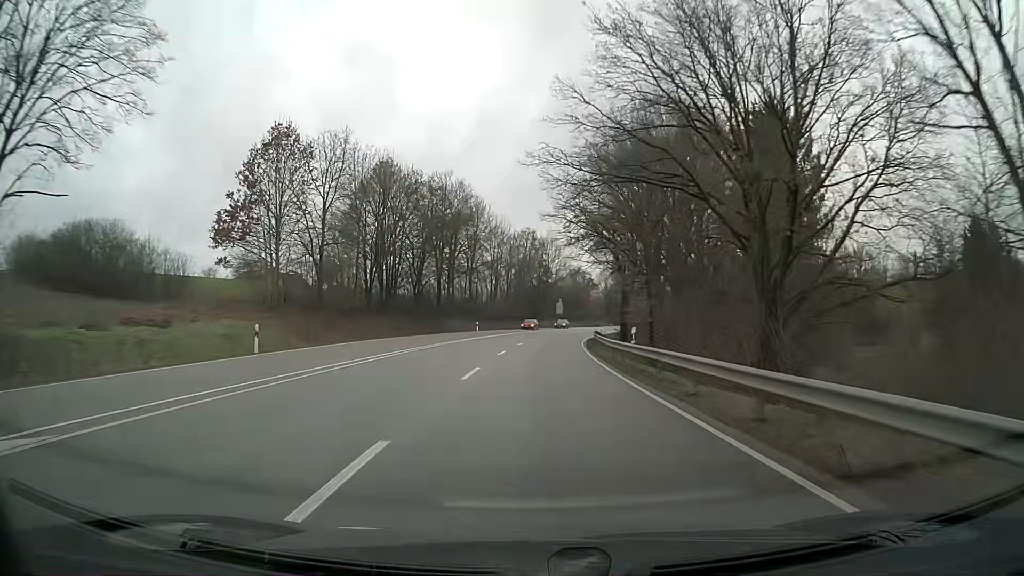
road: primary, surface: asphalt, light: Day
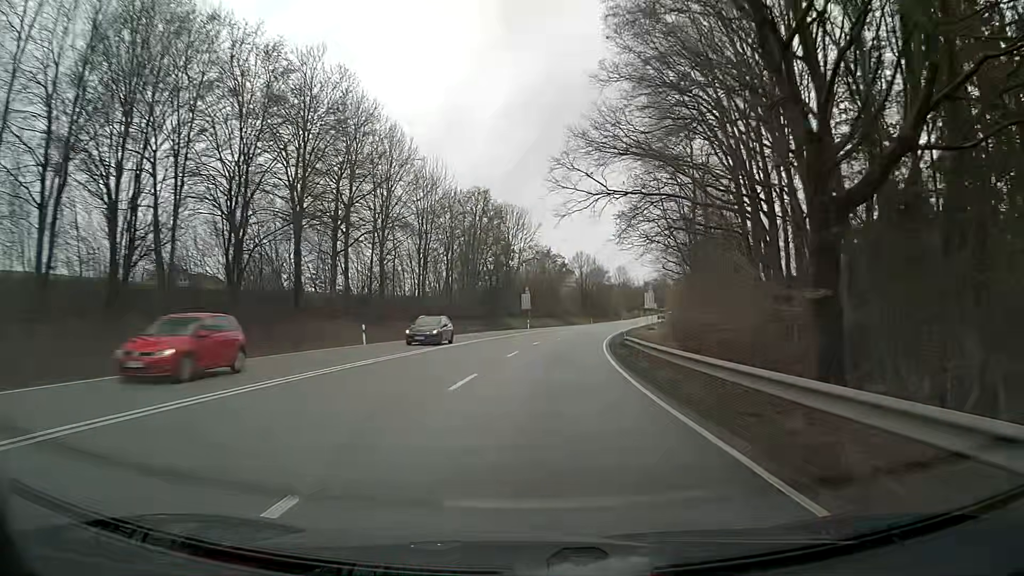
(+0.9, +38.7) m; +3°
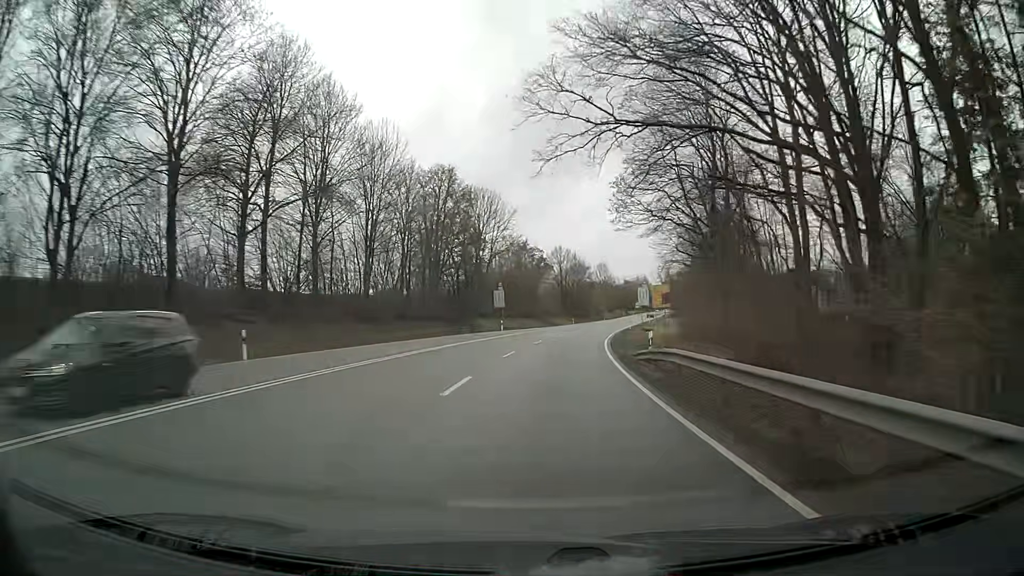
(+0.2, +13.0) m; +2°
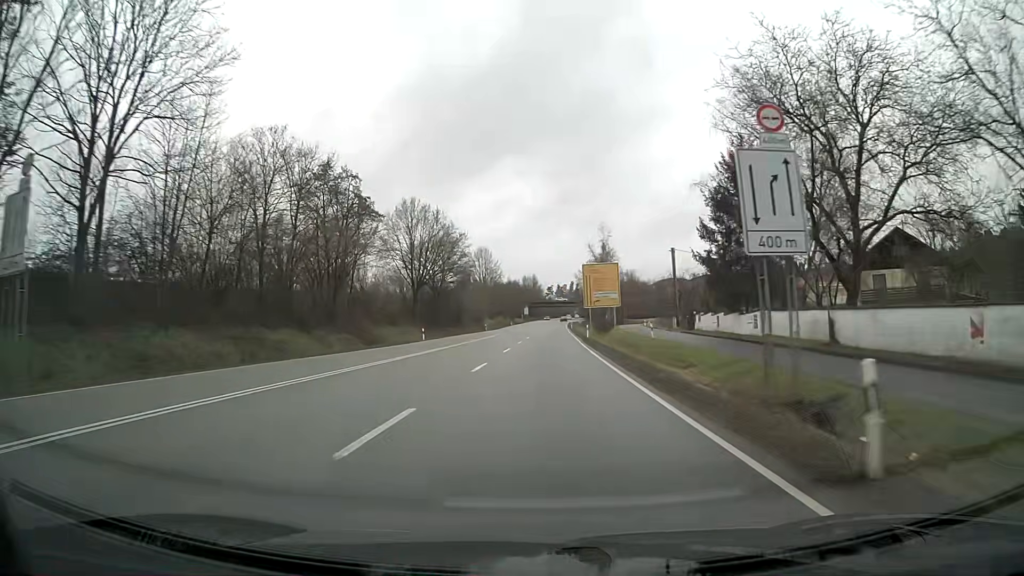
(+6.0, +64.7) m; +10°
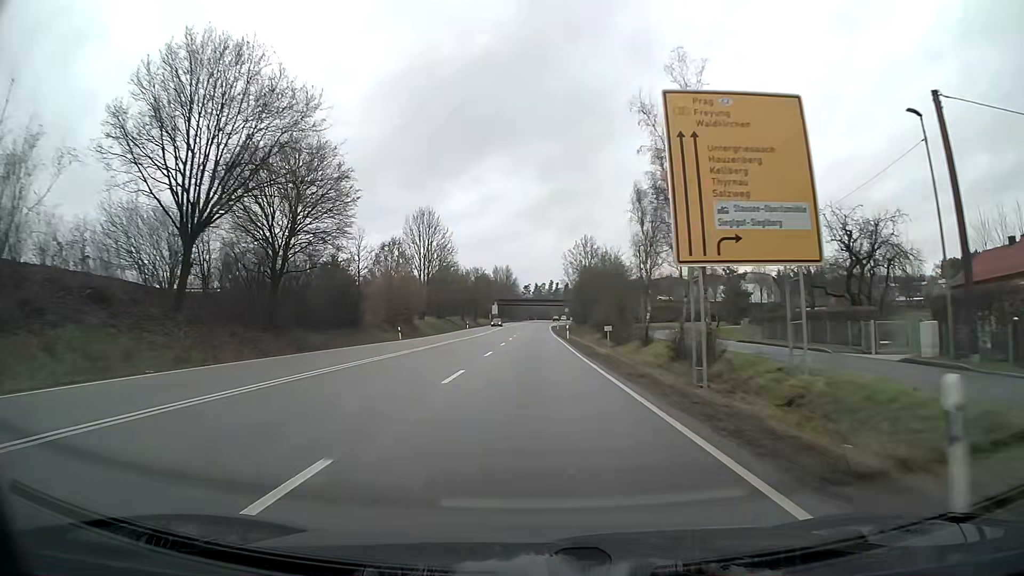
(+1.3, +52.0) m; +2°
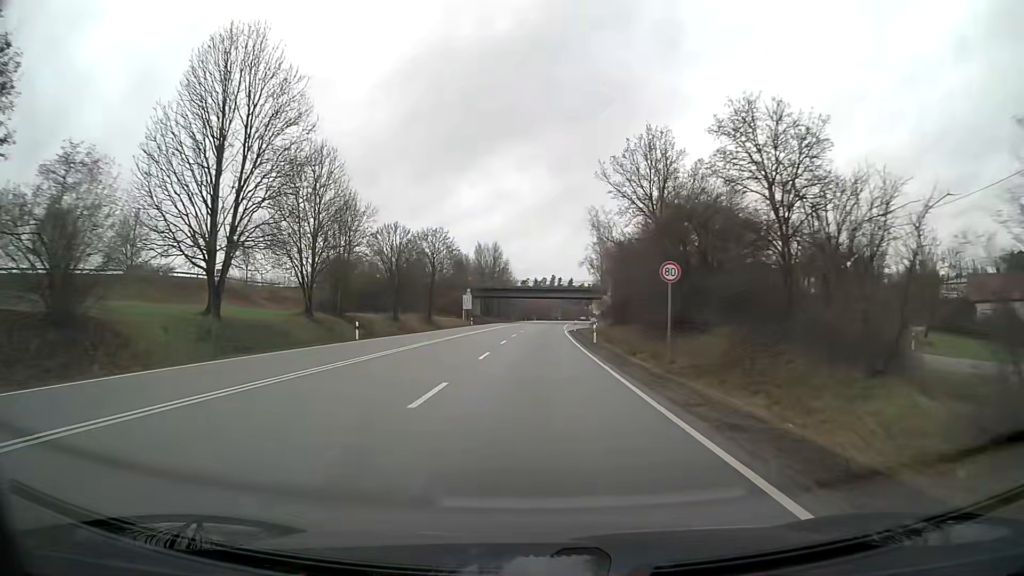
(+0.1, +64.6) m; 0°
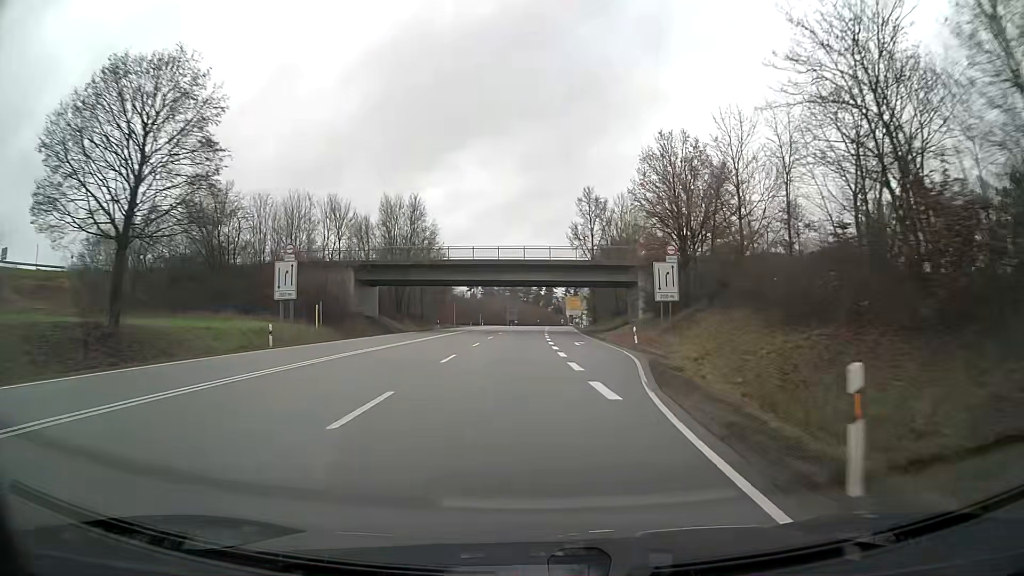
(+1.3, +62.1) m; +5°
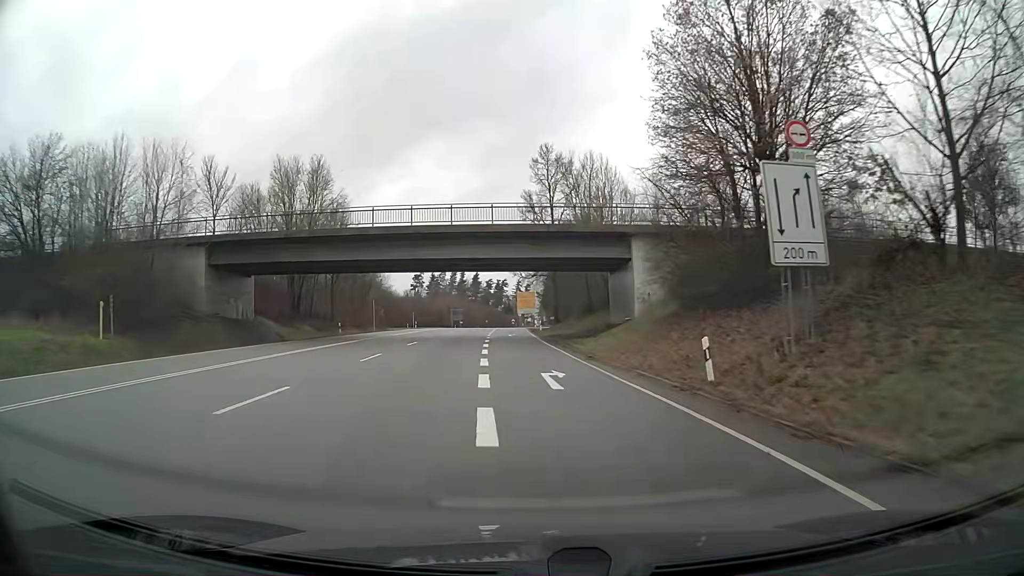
(+0.8, +22.7) m; +3°
